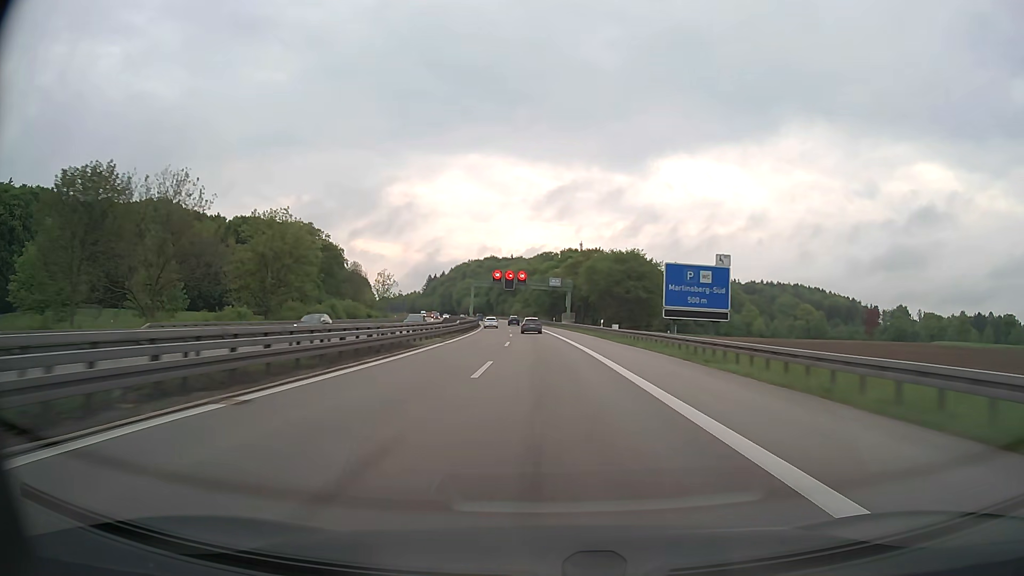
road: motorway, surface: asphalt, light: Day
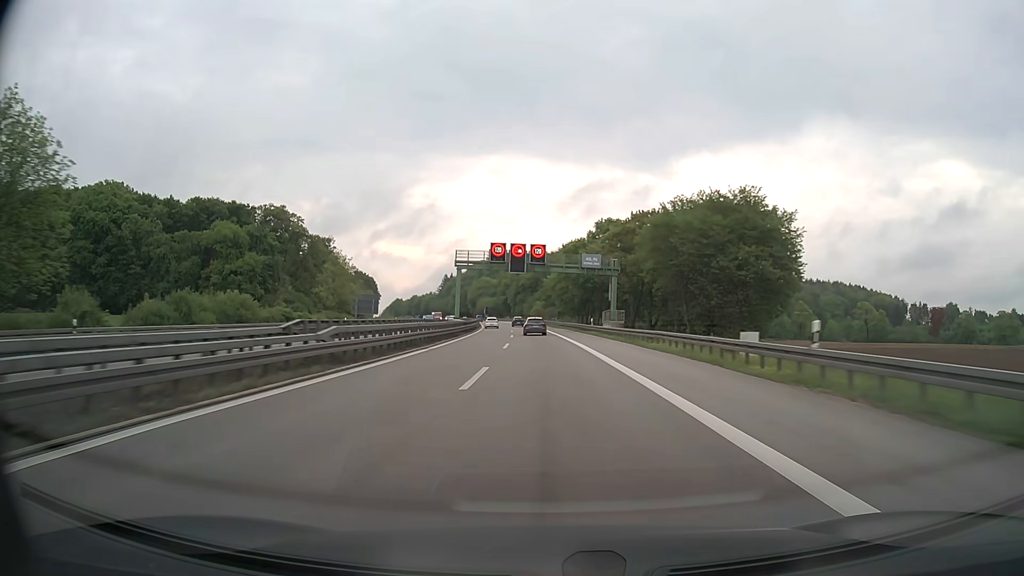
(-0.7, +39.4) m; -2°
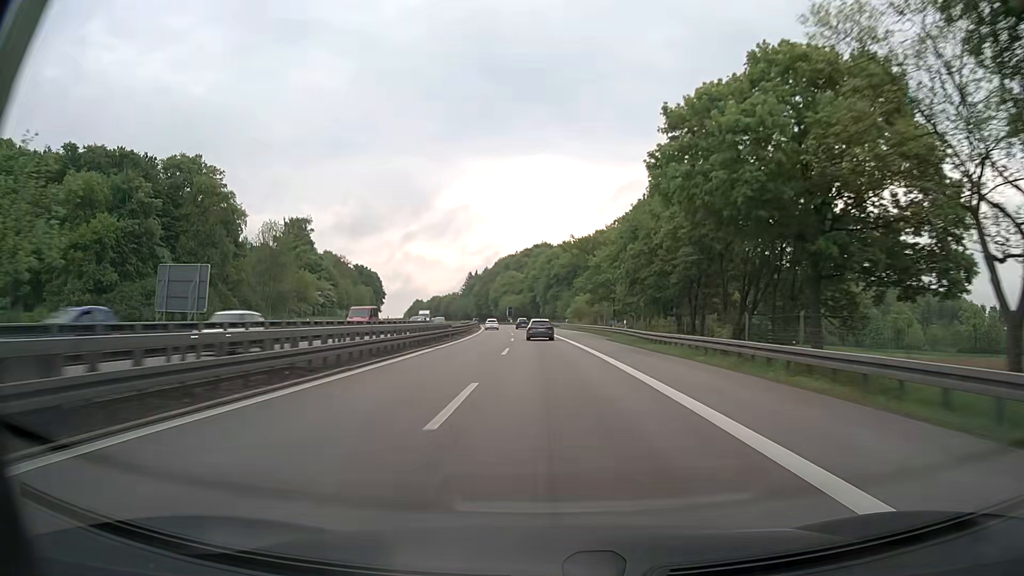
(-1.6, +59.5) m; -3°
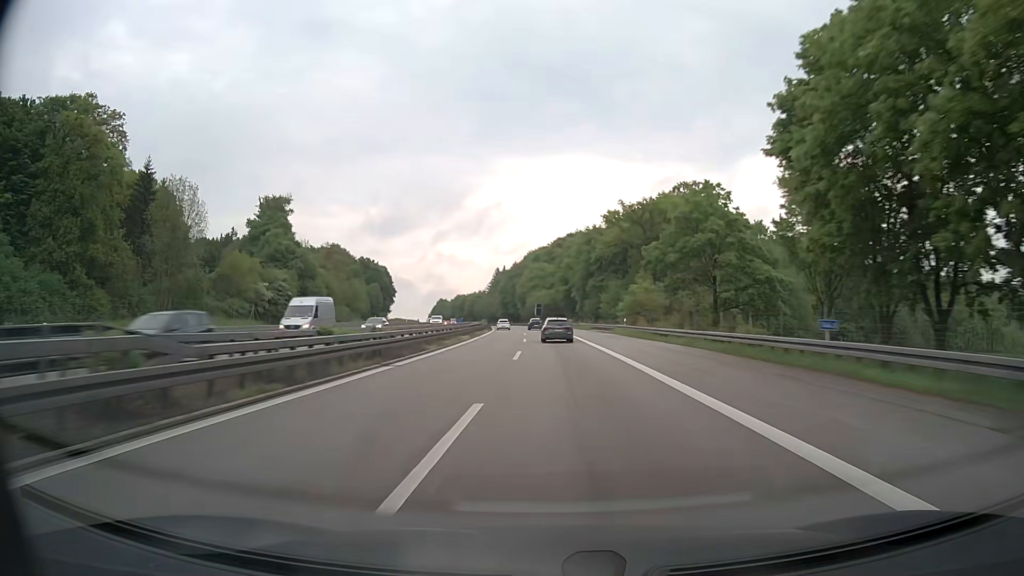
(-1.0, +40.0) m; -3°
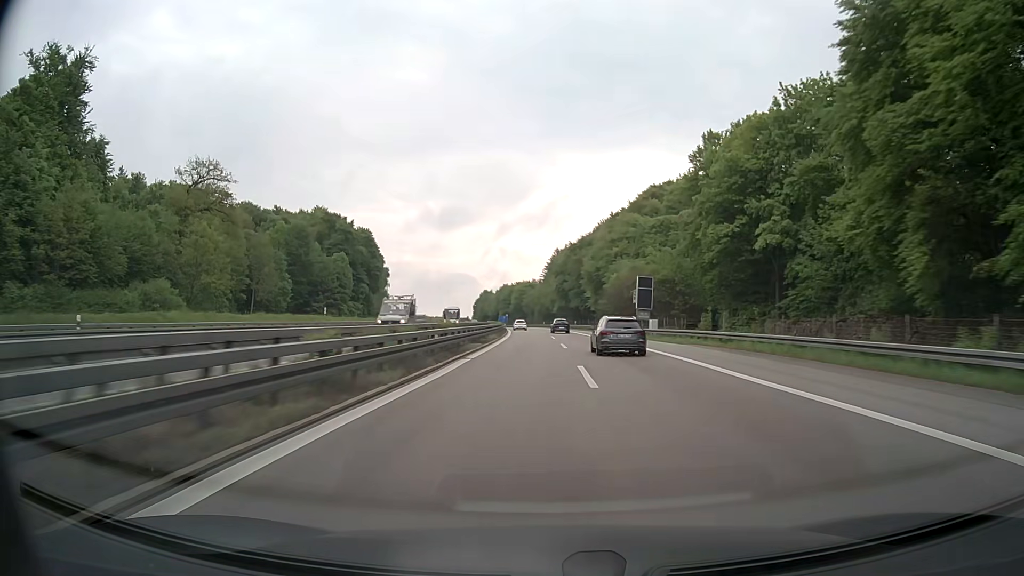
(-5.3, +100.9) m; -5°
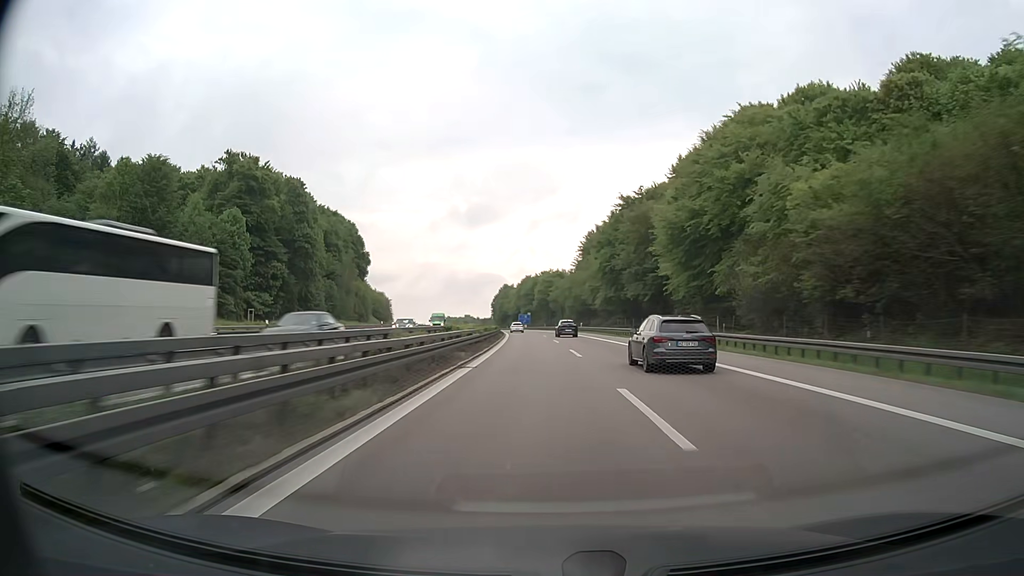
(-1.2, +60.9) m; -3°
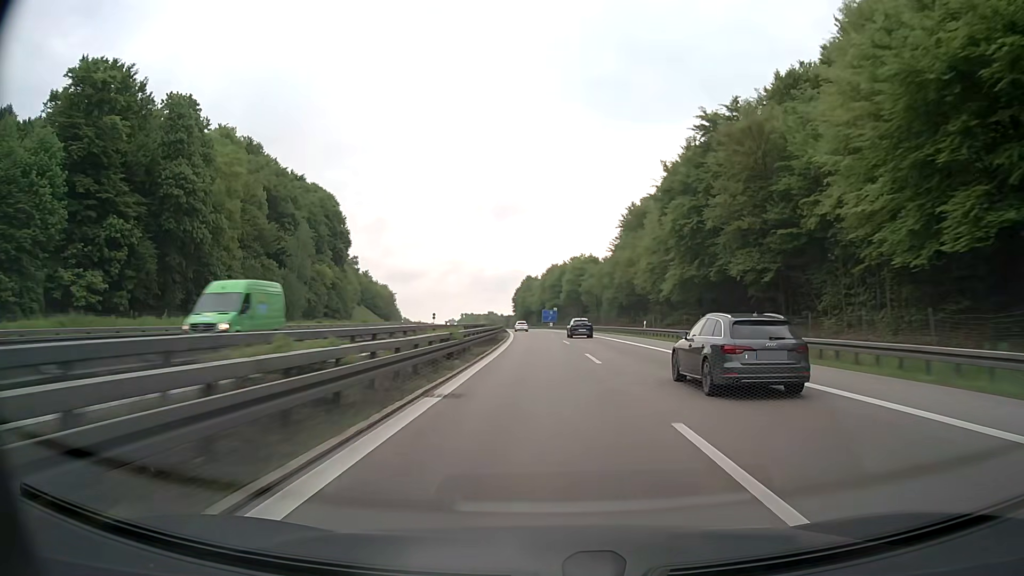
(-0.7, +40.7) m; -2°
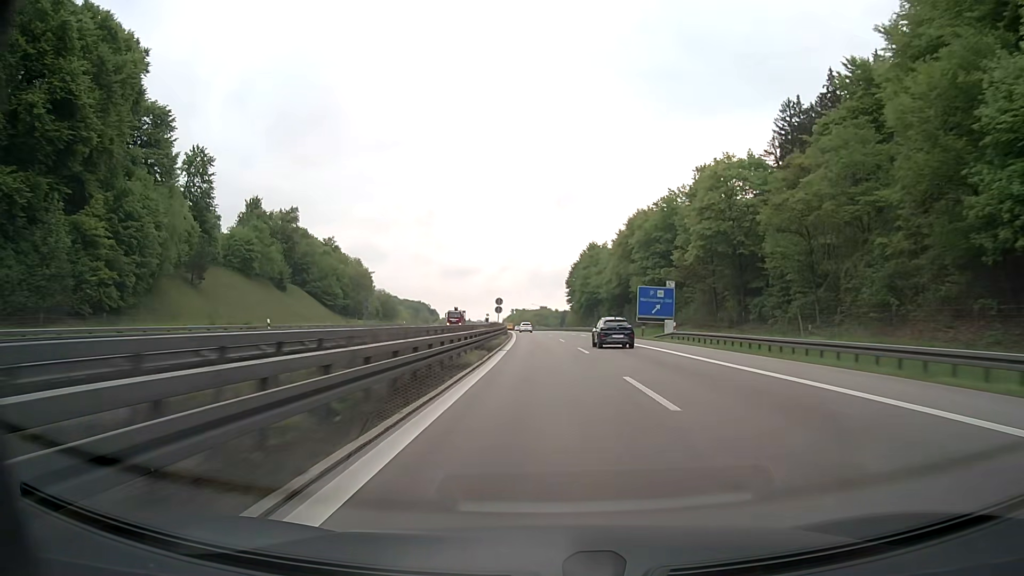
(-4.2, +101.6) m; -5°
(0, +10) (0, +20) (0, +30) (-1, +40) (-1, +50) (-1, +60) (-2, +70) (-2, +80) (-3, +90) (-4, +100) m
